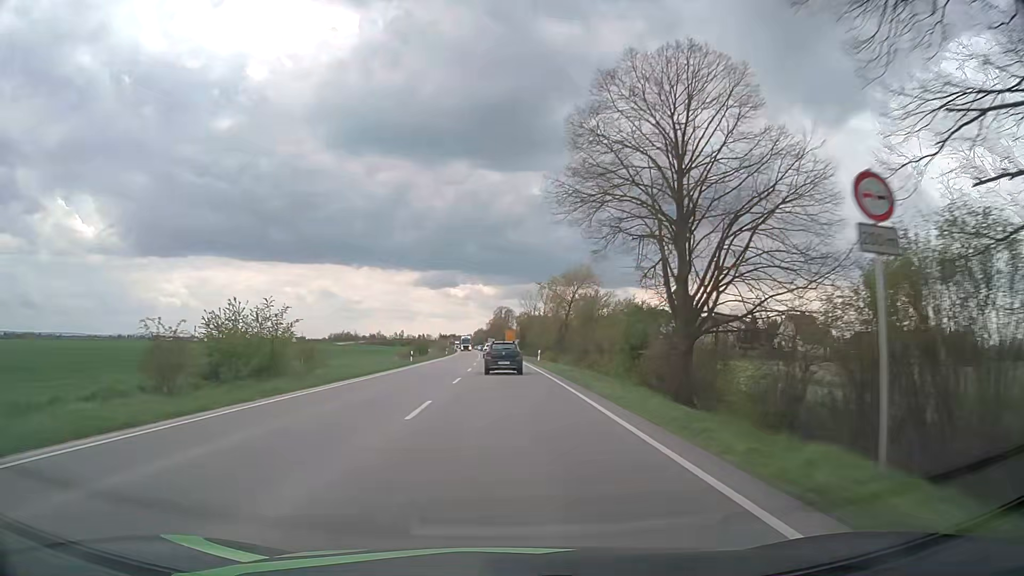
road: primary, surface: asphalt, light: Day
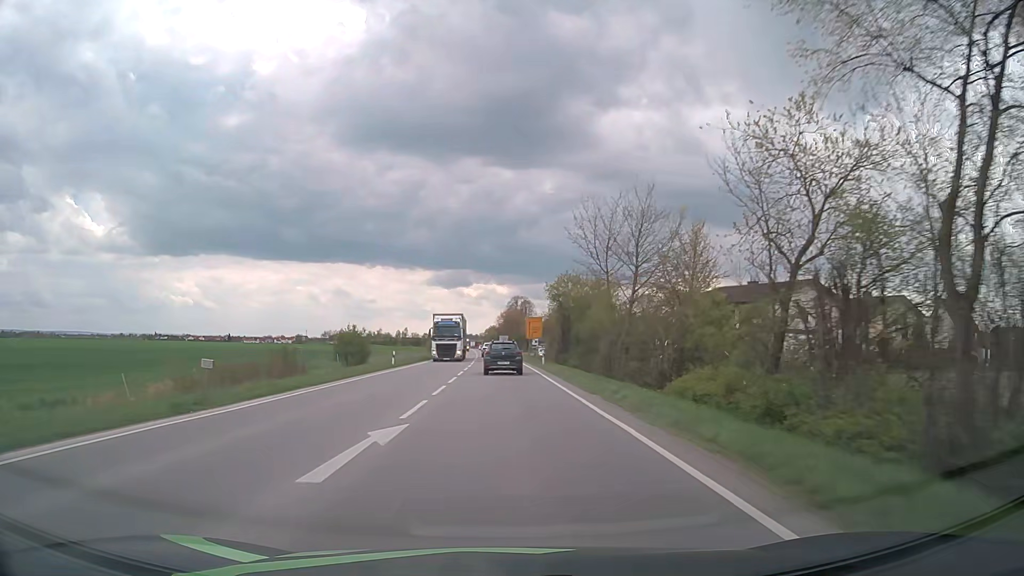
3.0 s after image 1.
(-0.4, +58.2) m; -1°
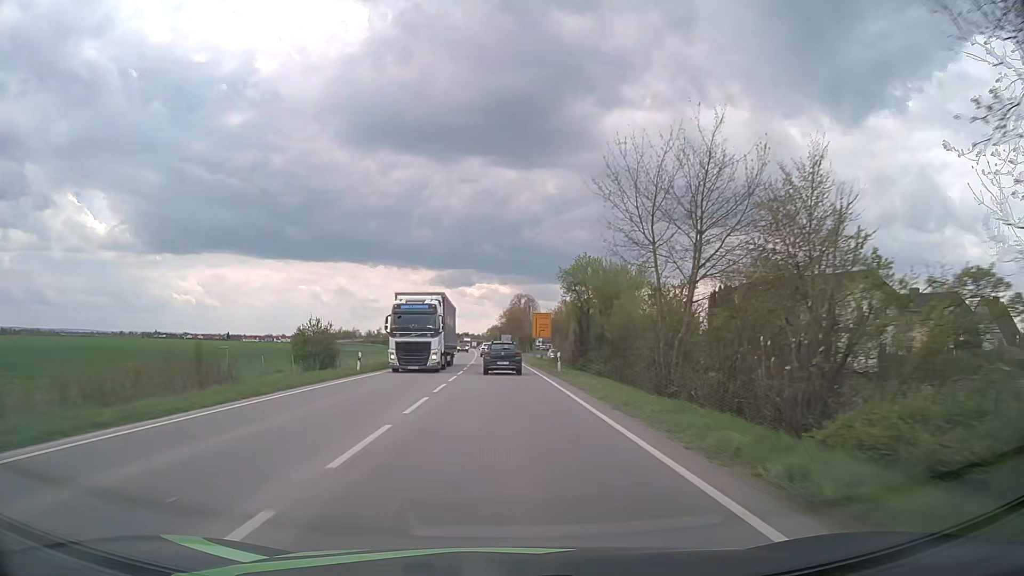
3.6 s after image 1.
(0.0, +11.1) m; 0°
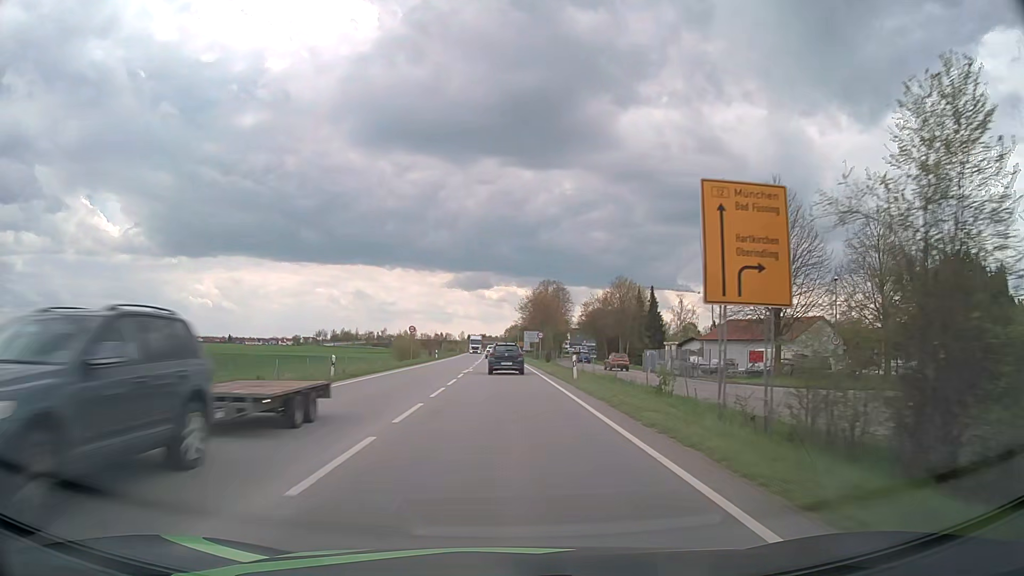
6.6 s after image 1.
(-0.7, +55.6) m; -2°
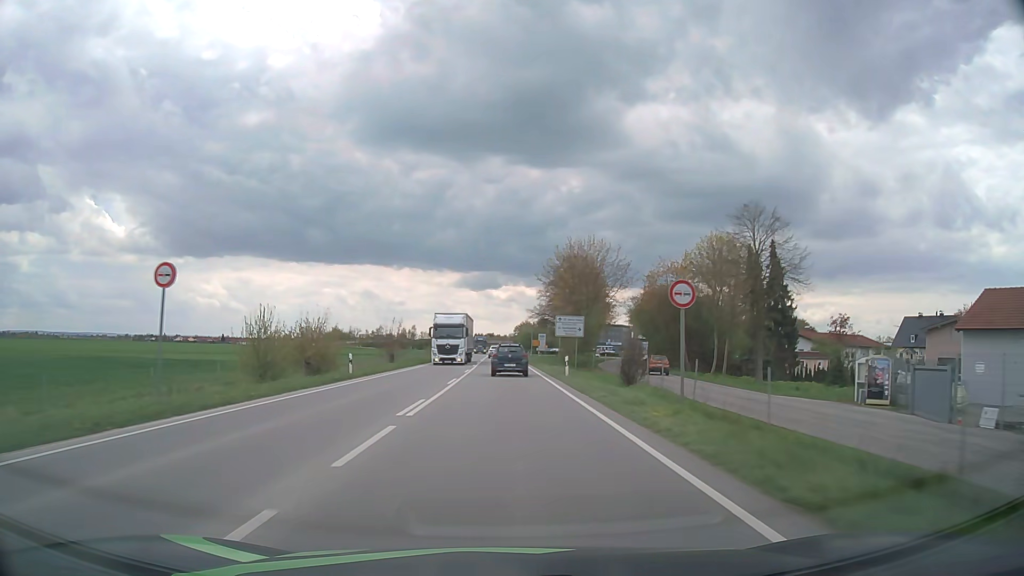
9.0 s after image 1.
(-0.4, +46.8) m; -1°
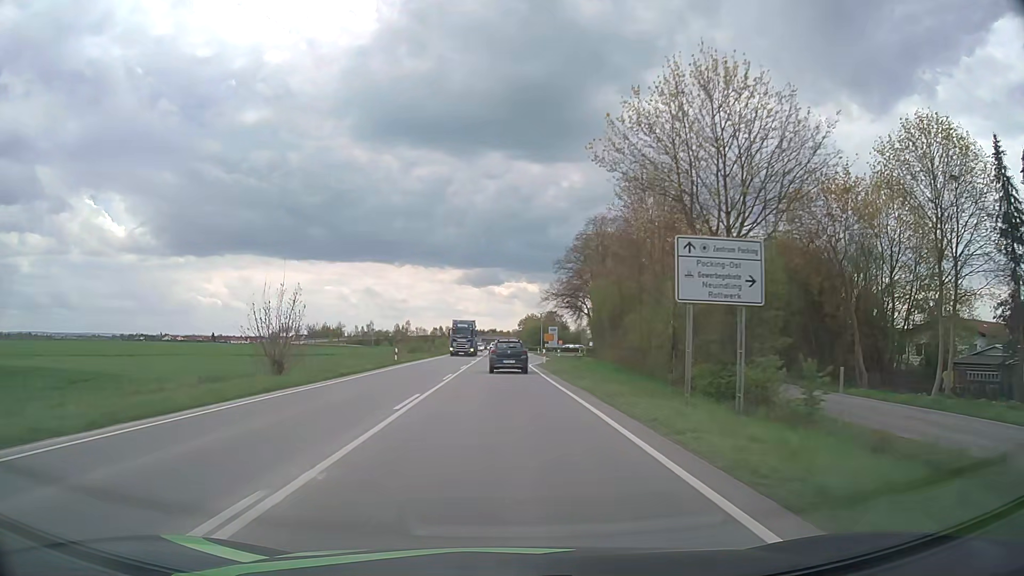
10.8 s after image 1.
(-0.1, +35.5) m; 0°
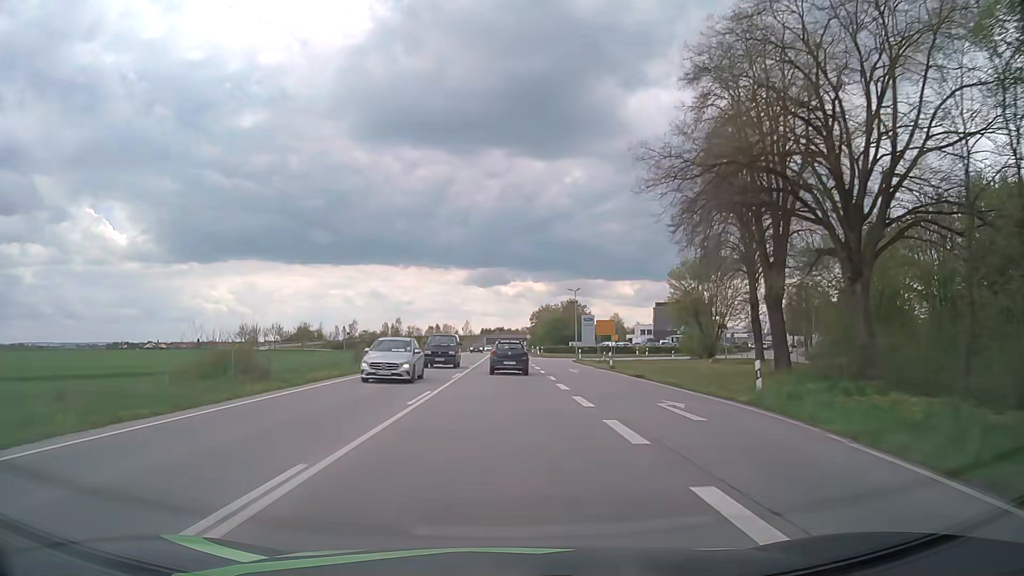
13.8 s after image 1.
(-0.3, +57.9) m; -1°
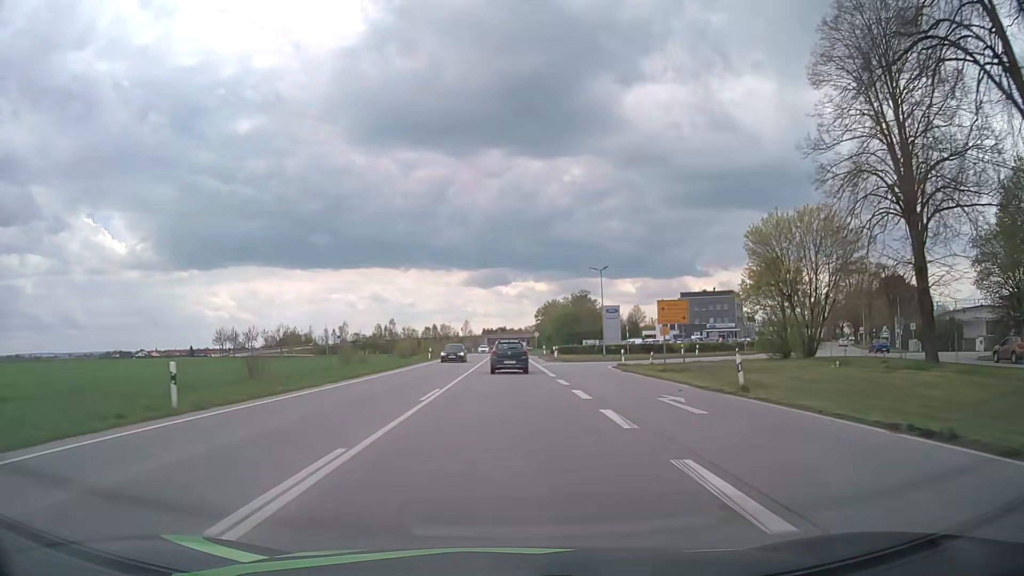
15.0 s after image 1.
(0.0, +22.5) m; 0°
(0, +10) (0, +20) (0, +30) (0, +40) (0, +50) (0, +60) (0, +70) (0, +80) (0, +90) (0, +100) m
